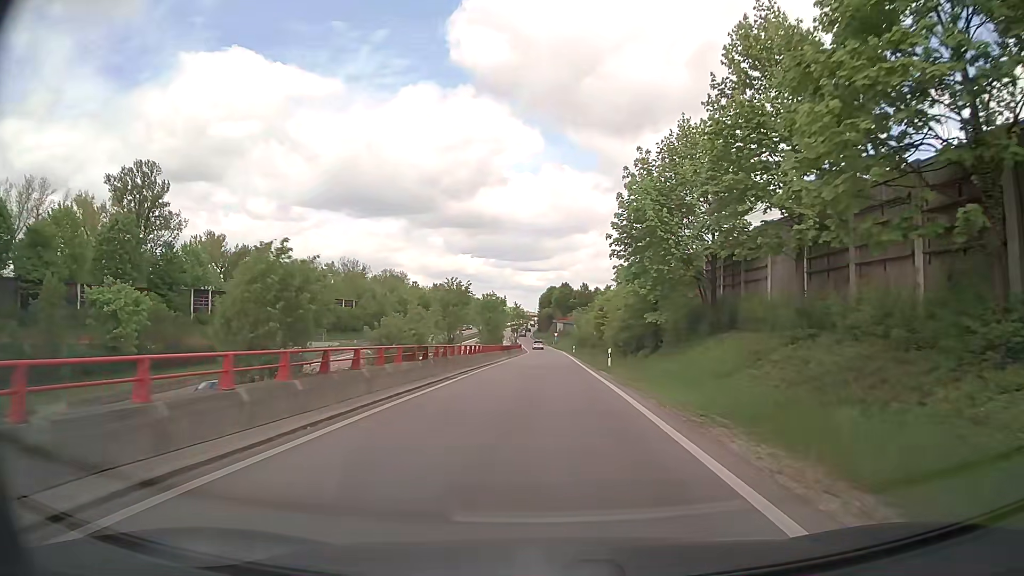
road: trunk_link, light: Day
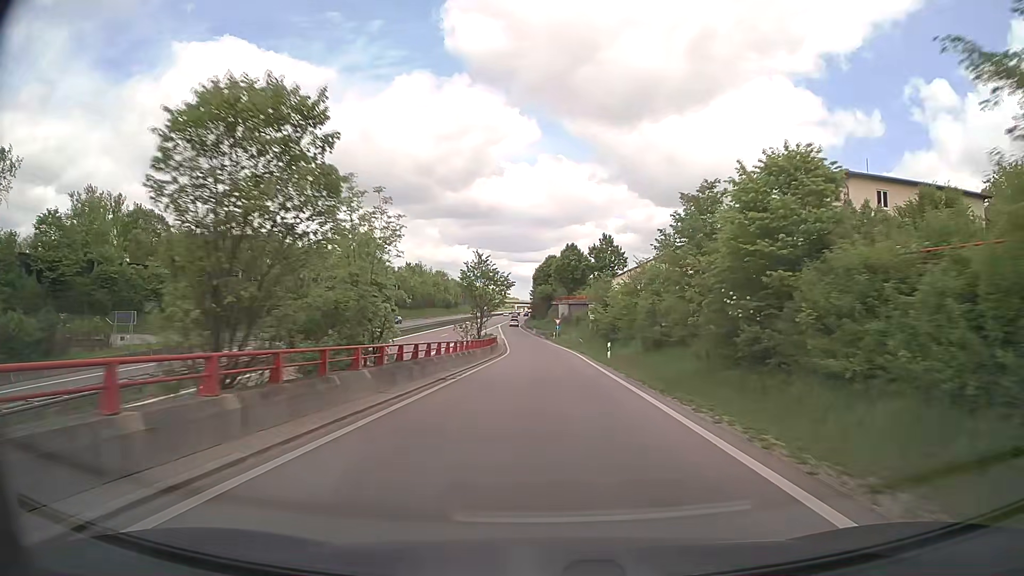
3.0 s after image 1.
(+0.2, +49.2) m; 0°
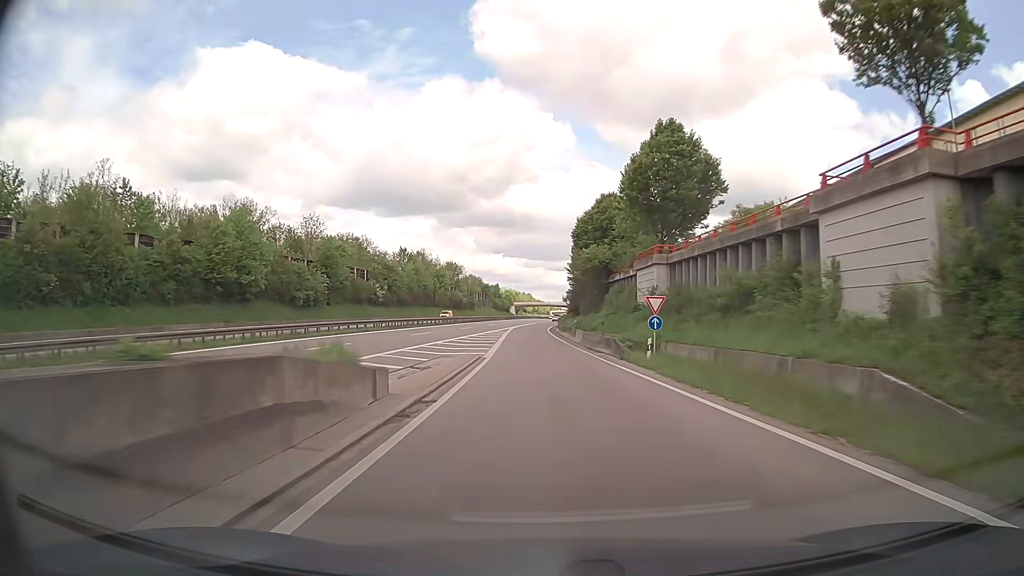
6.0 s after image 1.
(-1.2, +58.7) m; -3°
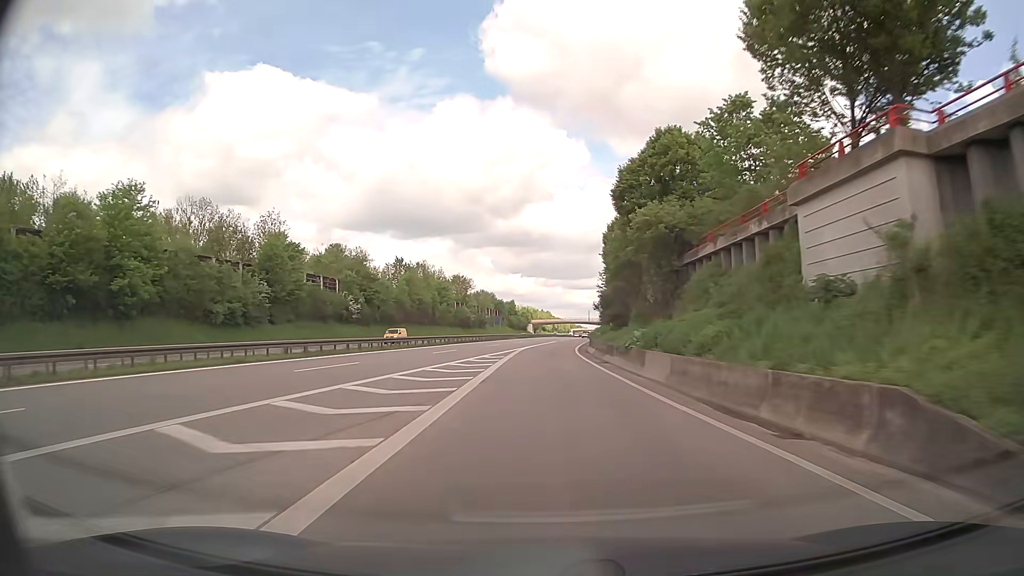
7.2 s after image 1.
(-0.3, +25.4) m; -2°
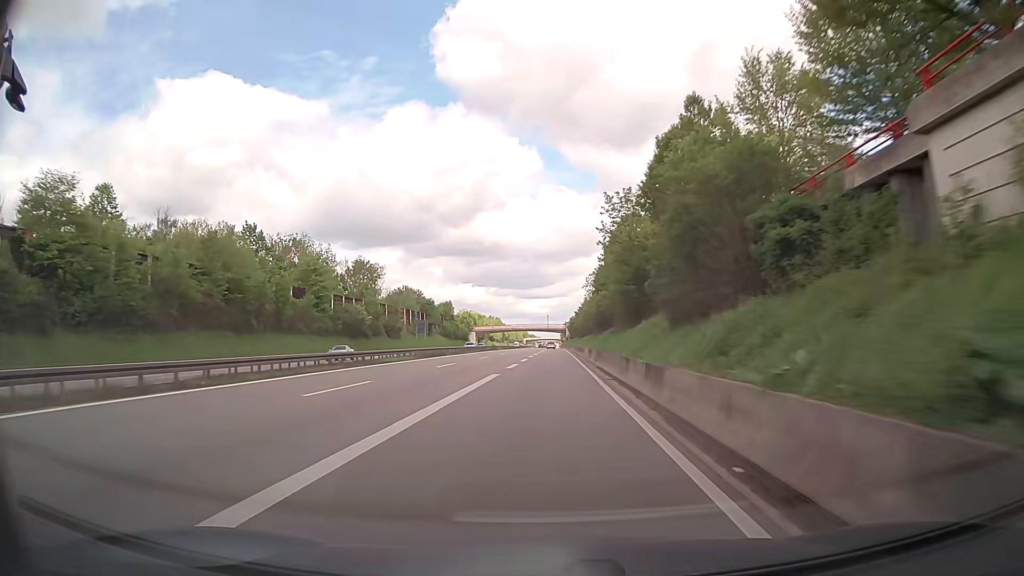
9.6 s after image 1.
(+1.5, +60.2) m; +4°
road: trunk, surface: asphalt
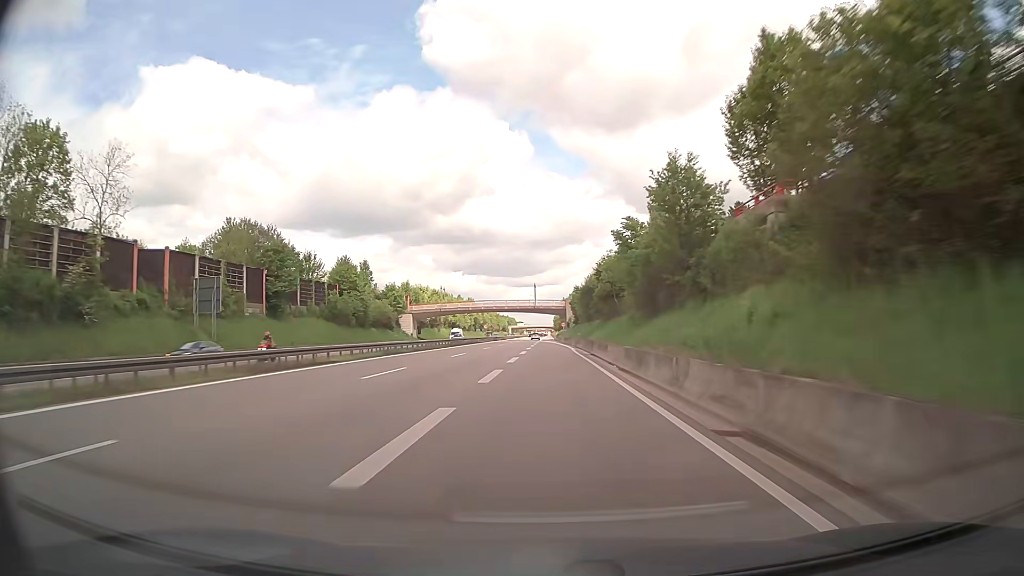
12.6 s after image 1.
(+1.6, +87.4) m; +1°
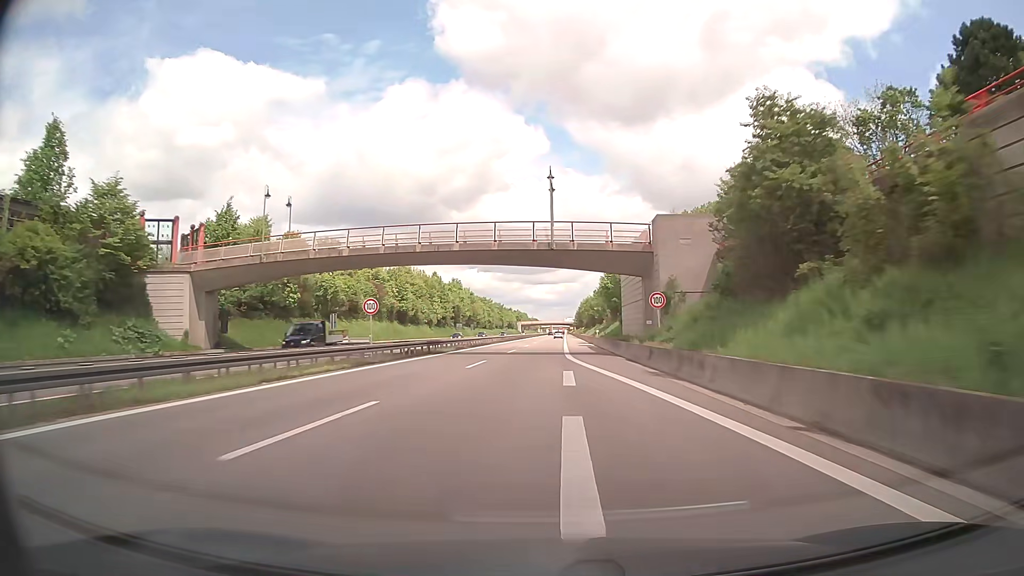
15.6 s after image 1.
(-1.4, +85.0) m; -2°
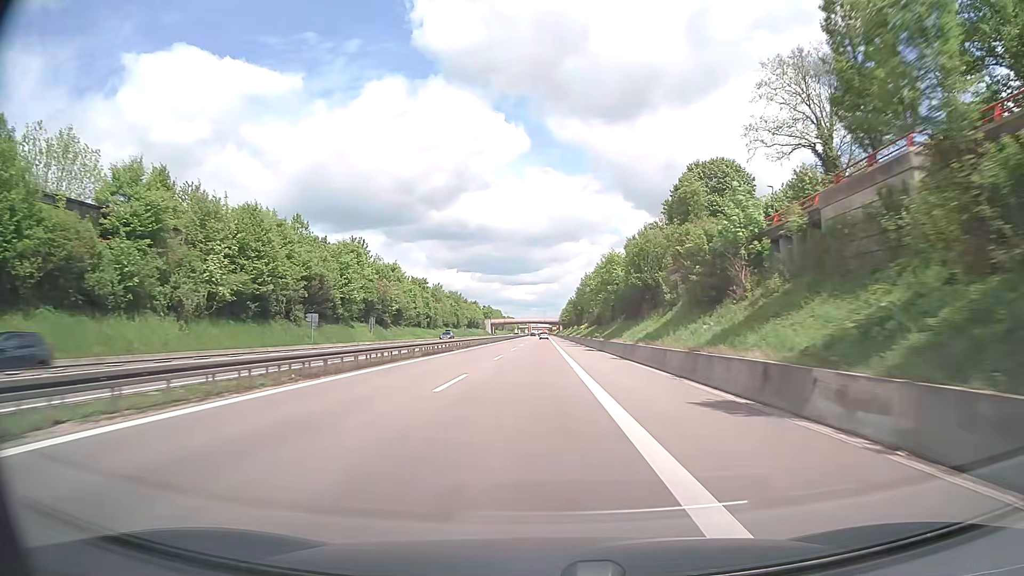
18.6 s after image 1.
(+1.5, +81.8) m; +2°
(0, +10) (0, +20) (0, +30) (0, +40) (0, +50) (0, +60) (0, +70) (0, +80) (0, +90) (0, +100) m
